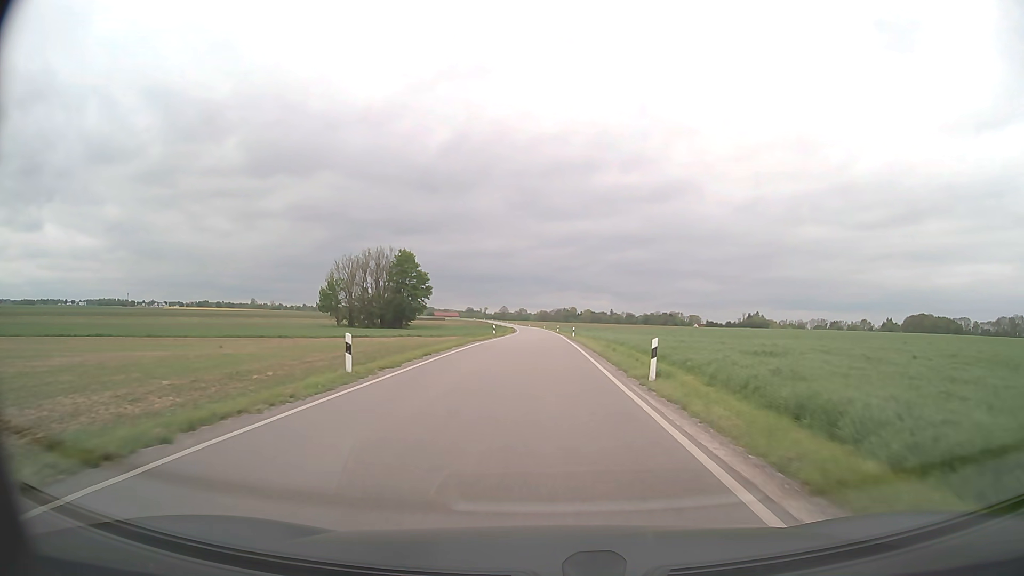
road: secondary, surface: asphalt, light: Day
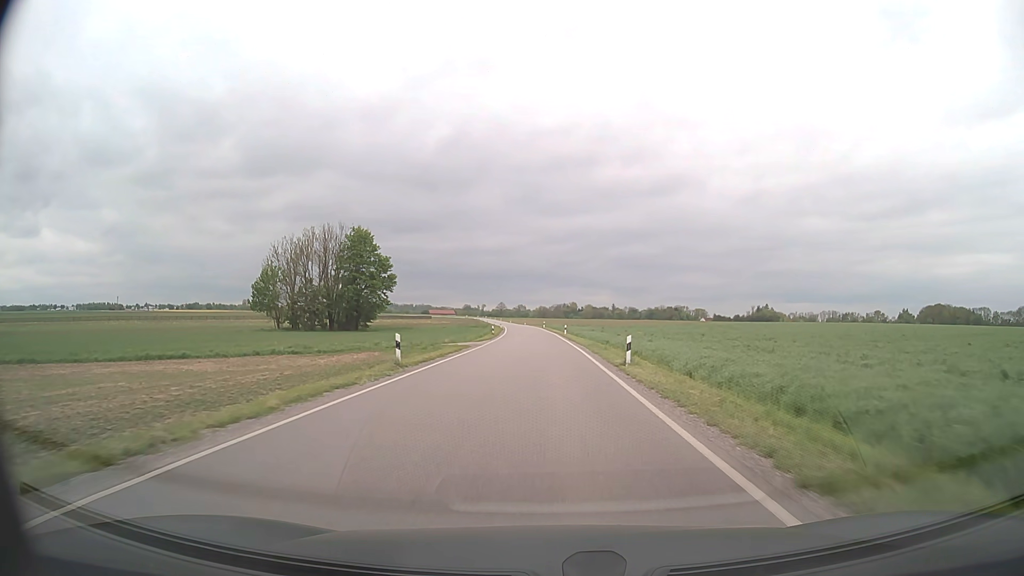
(-0.1, +38.6) m; 0°
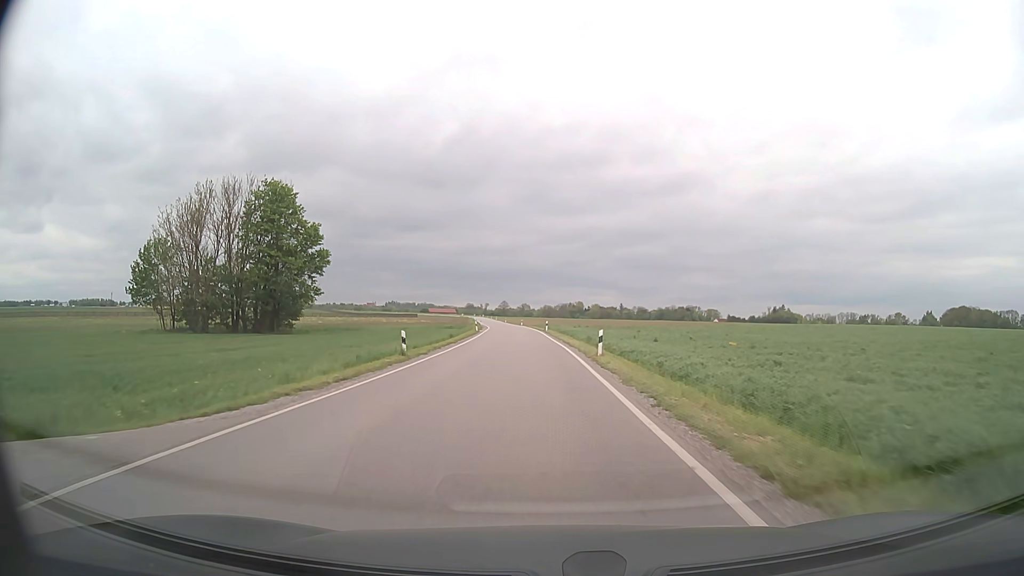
(+0.2, +41.1) m; 0°
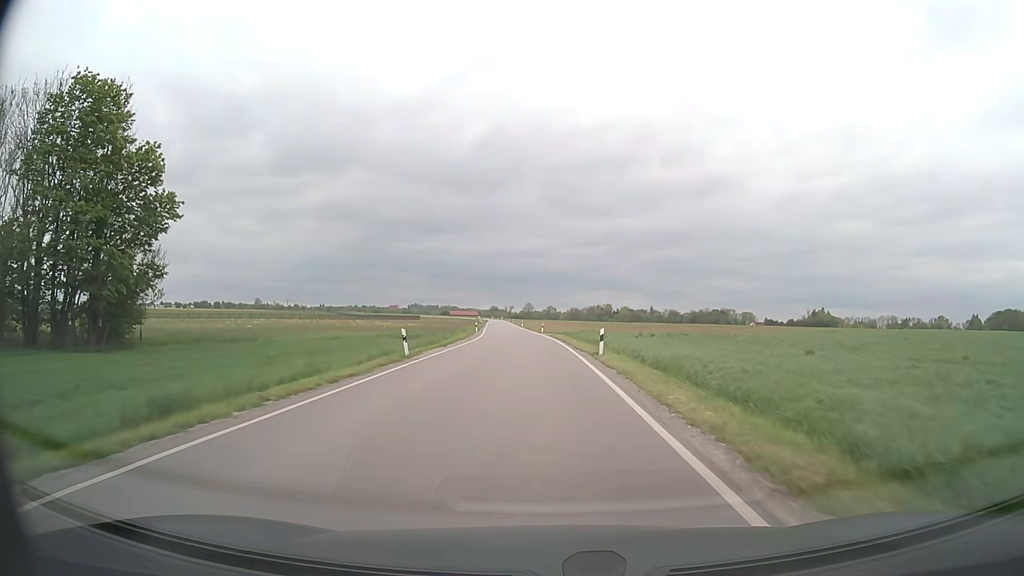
(-0.9, +42.7) m; -2°
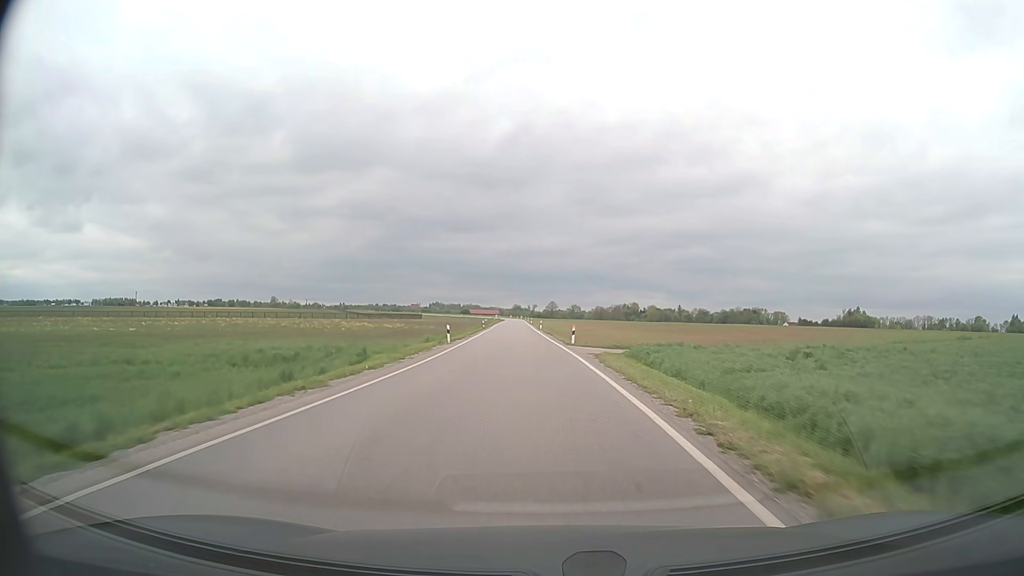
(-0.5, +32.8) m; -2°
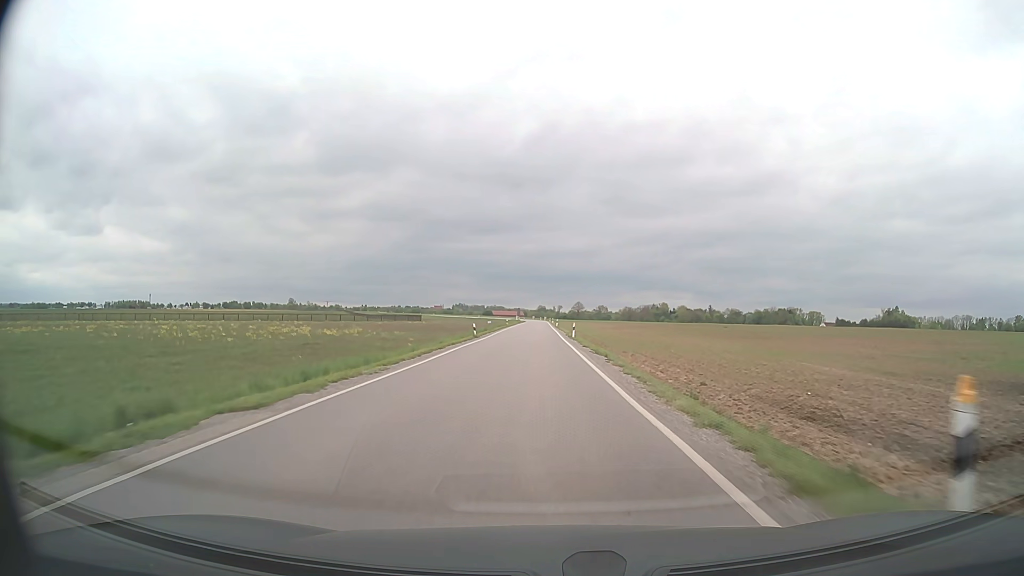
(-0.7, +33.3) m; -2°
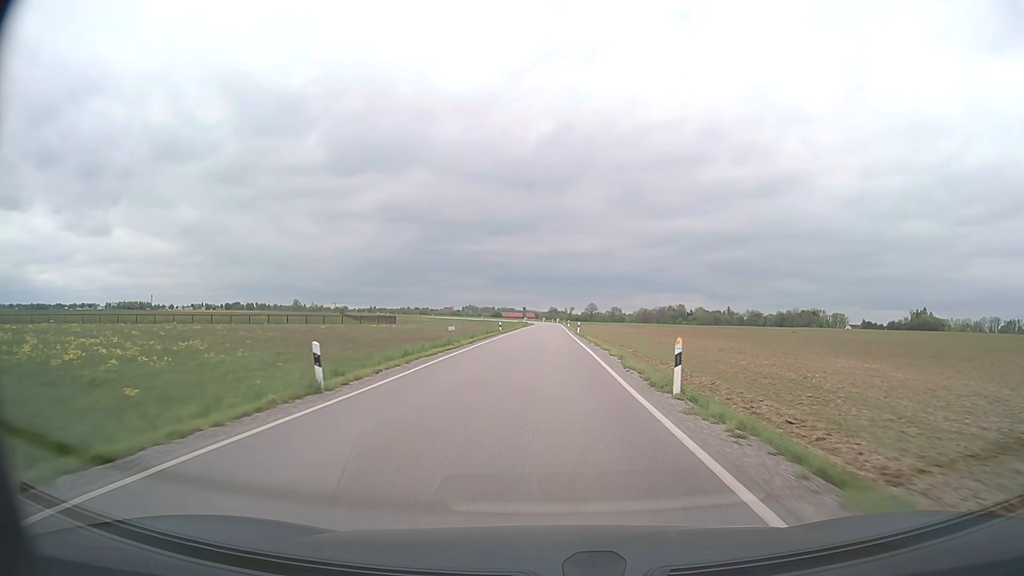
(-0.4, +33.8) m; -1°
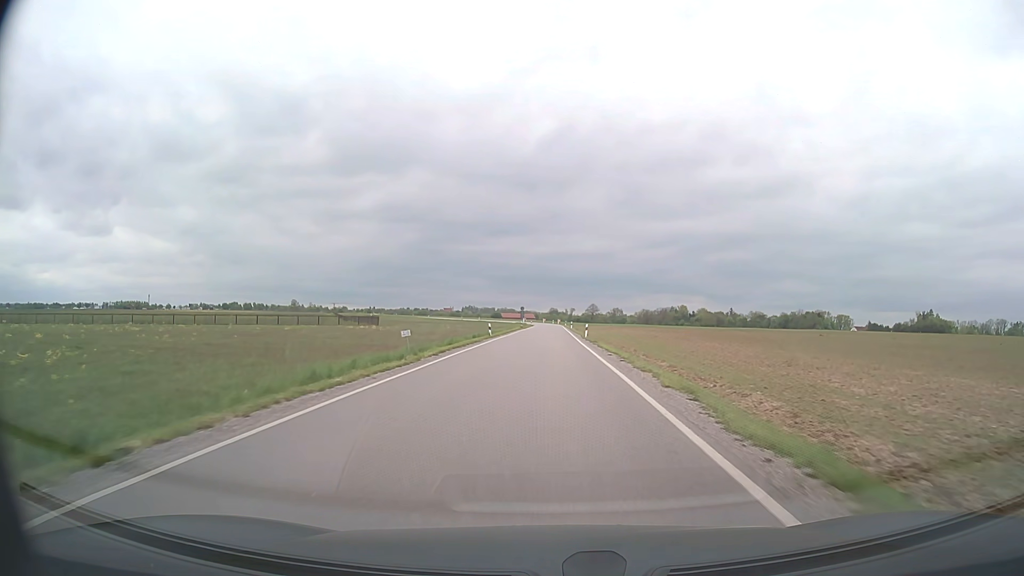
(0.0, +11.3) m; 0°
(0, +10) (0, +20) (0, +30) (0, +40) (0, +50) (+1, +60) (+1, +70) (+1, +80) (+1, +90) (+1, +100) m
